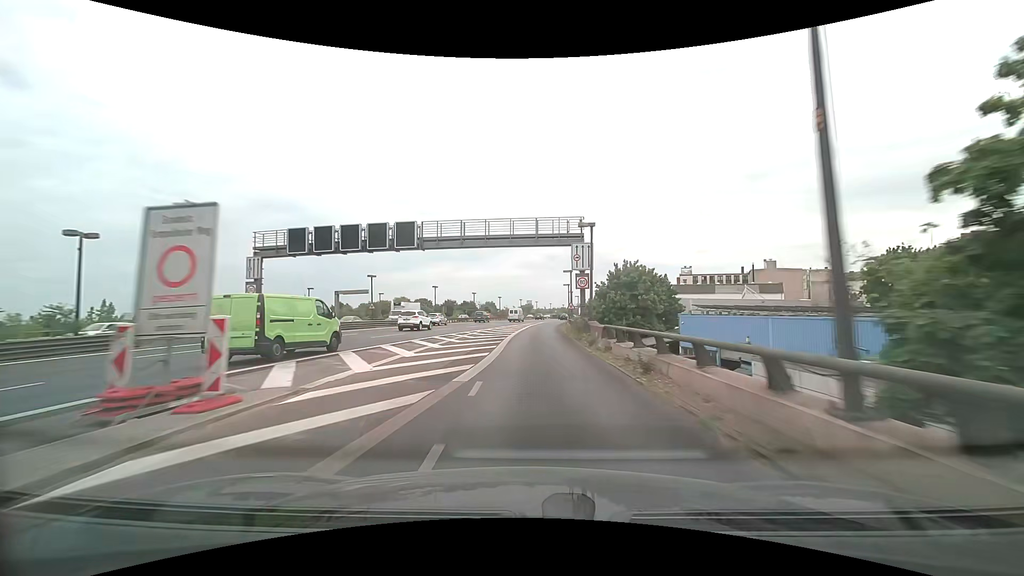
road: motorway_link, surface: asphalt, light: Day
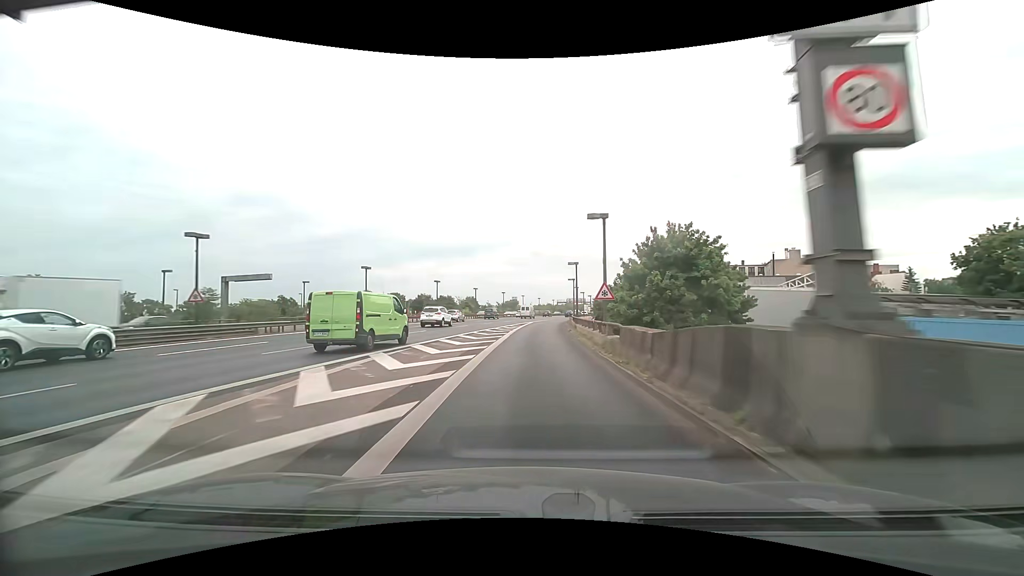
(+0.4, +24.8) m; +2°
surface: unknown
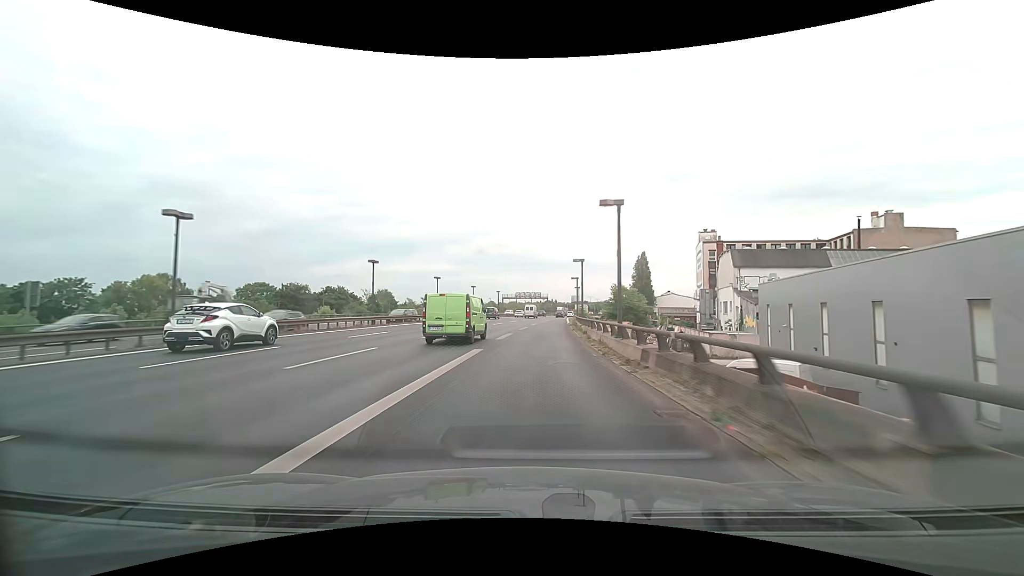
(+3.2, +63.4) m; +7°
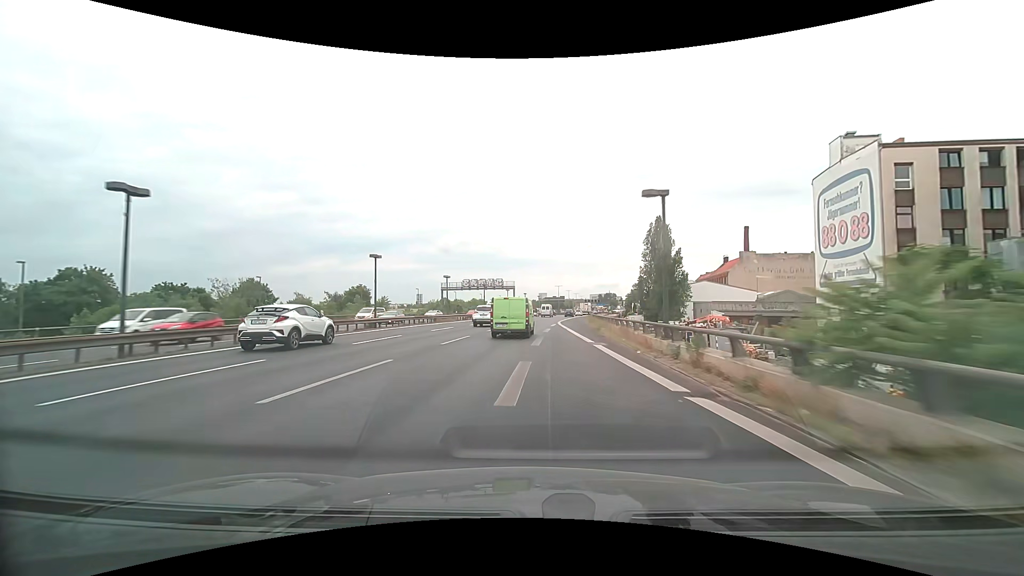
(+3.1, +63.3) m; +4°
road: motorway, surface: asphalt
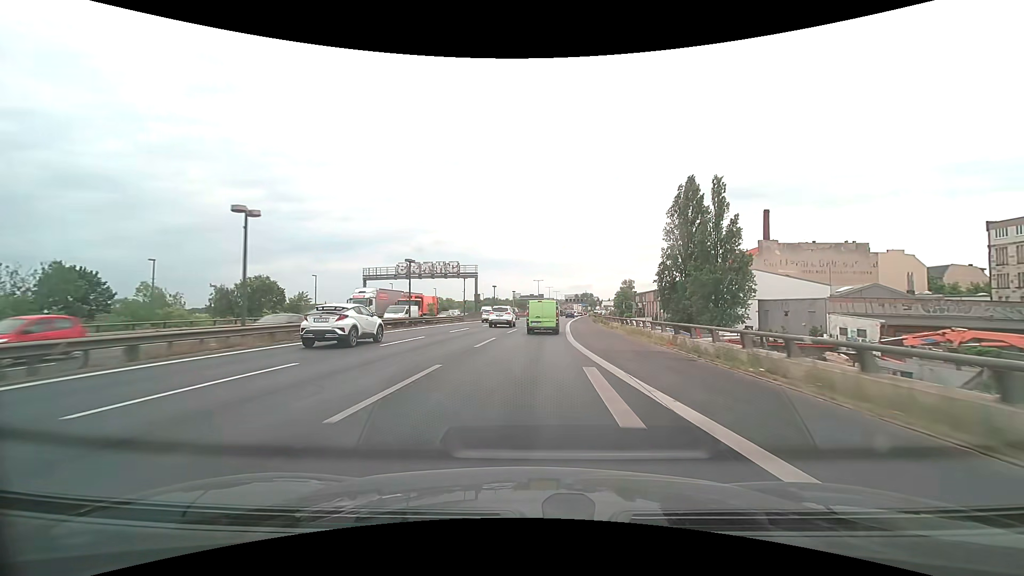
(+0.7, +36.8) m; +3°
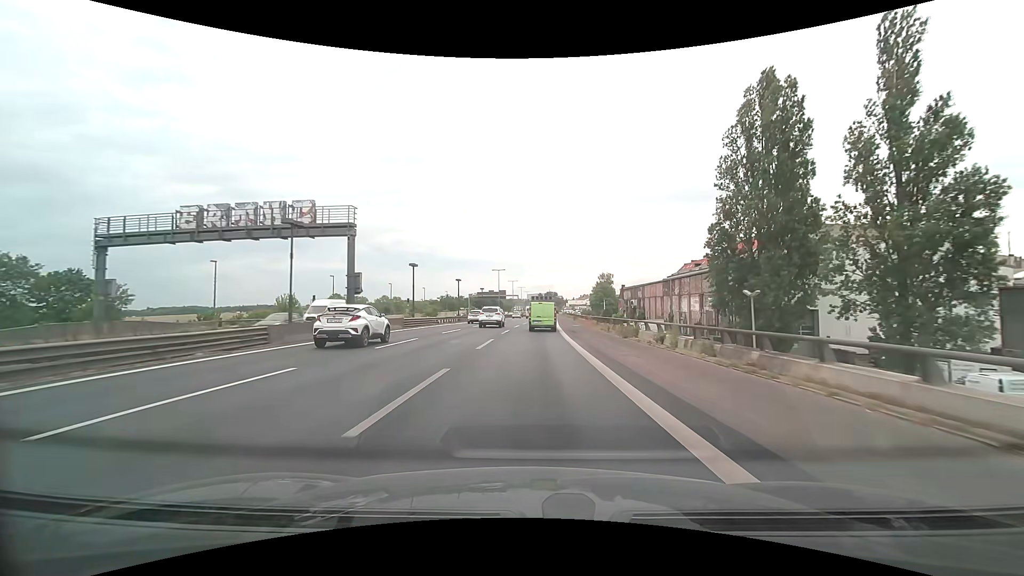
(+1.4, +36.6) m; +4°
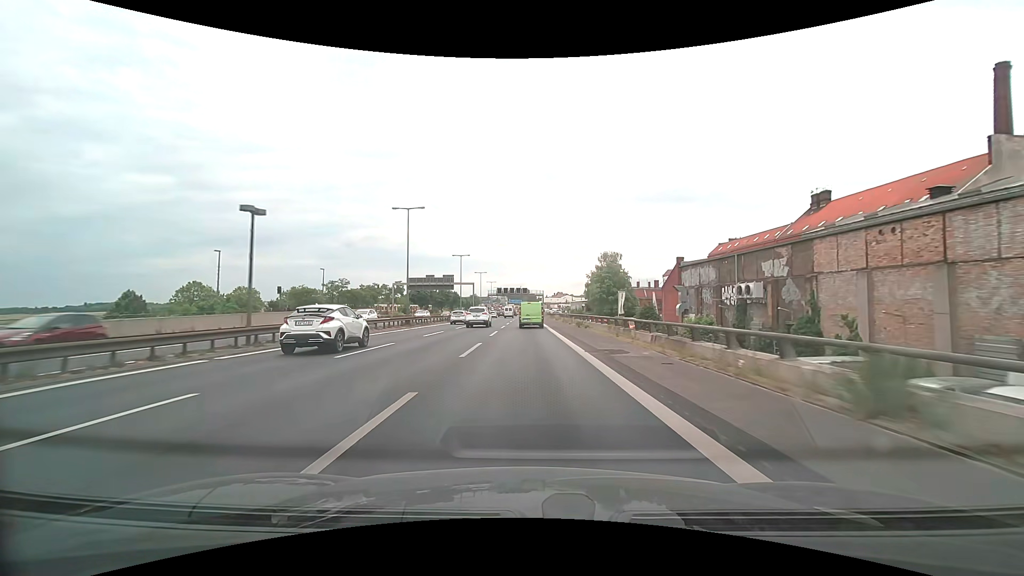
(+2.3, +63.6) m; +3°
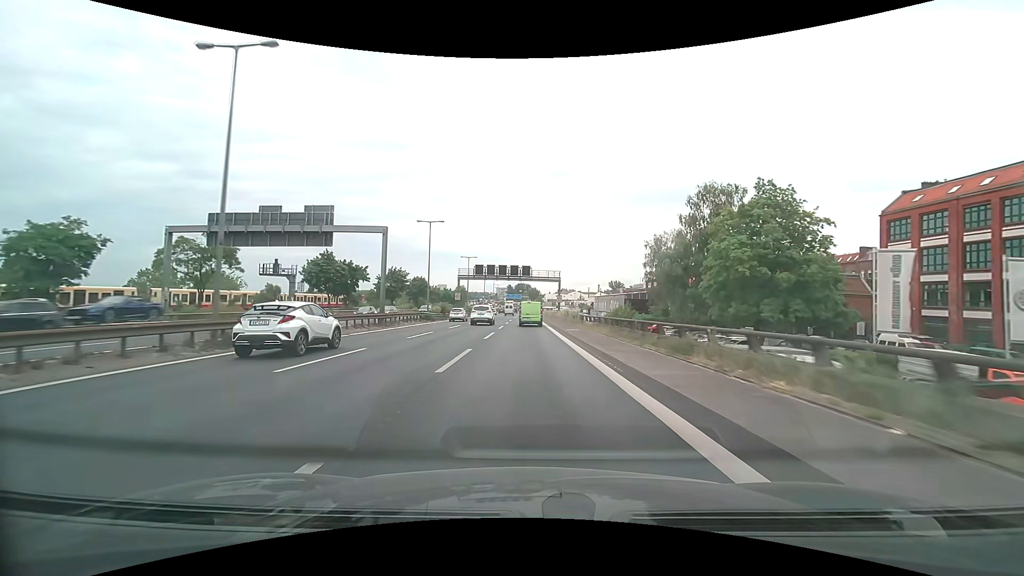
(+0.2, +63.9) m; 0°
(0, +10) (0, +20) (0, +30) (0, +40) (0, +50) (0, +60) (0, +70) (0, +80) (0, +90) (0, +100) m
